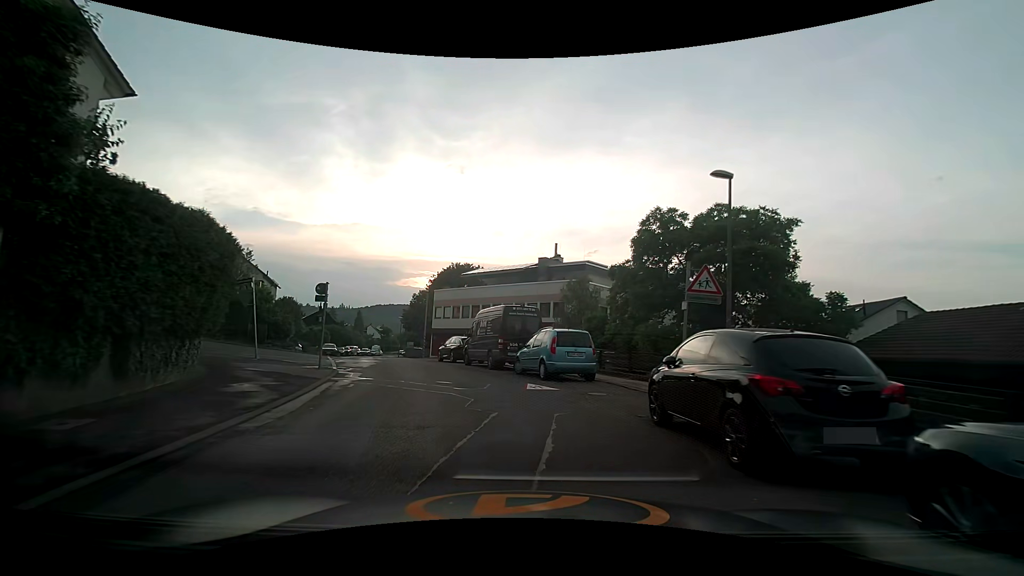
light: Day
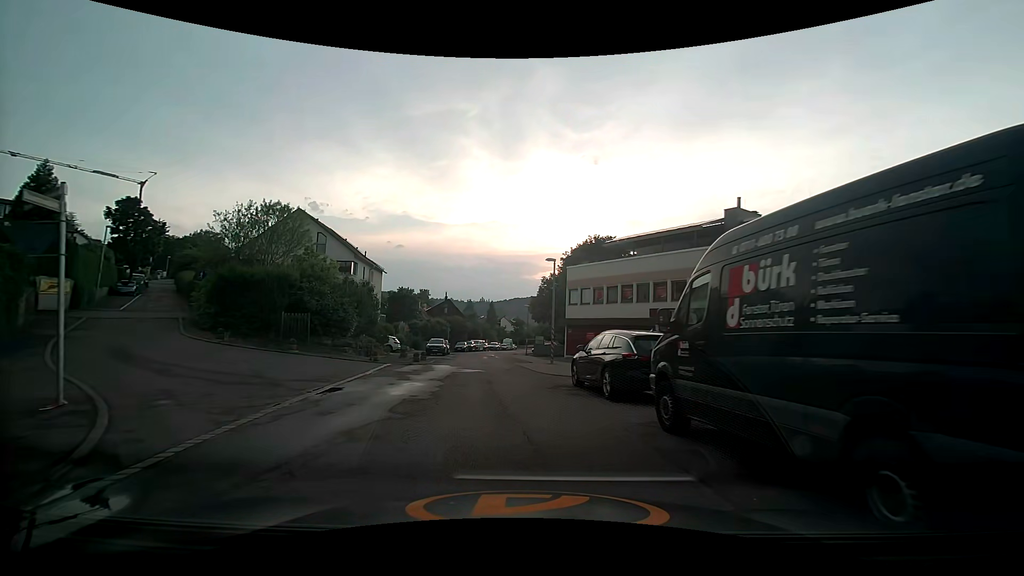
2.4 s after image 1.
(-2.5, +16.8) m; -17°
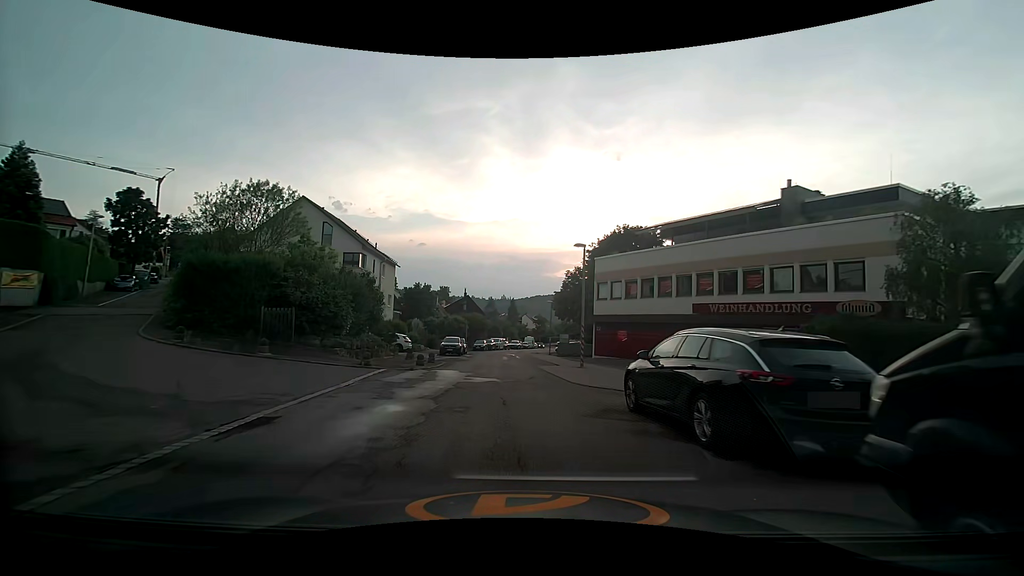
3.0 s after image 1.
(-0.1, +4.3) m; -3°
